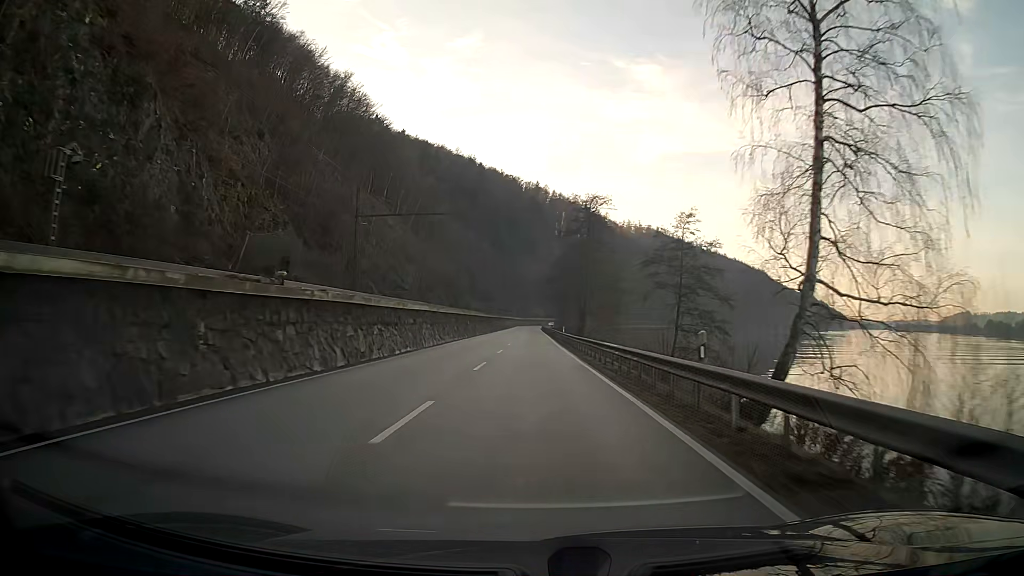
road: primary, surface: asphalt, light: Day
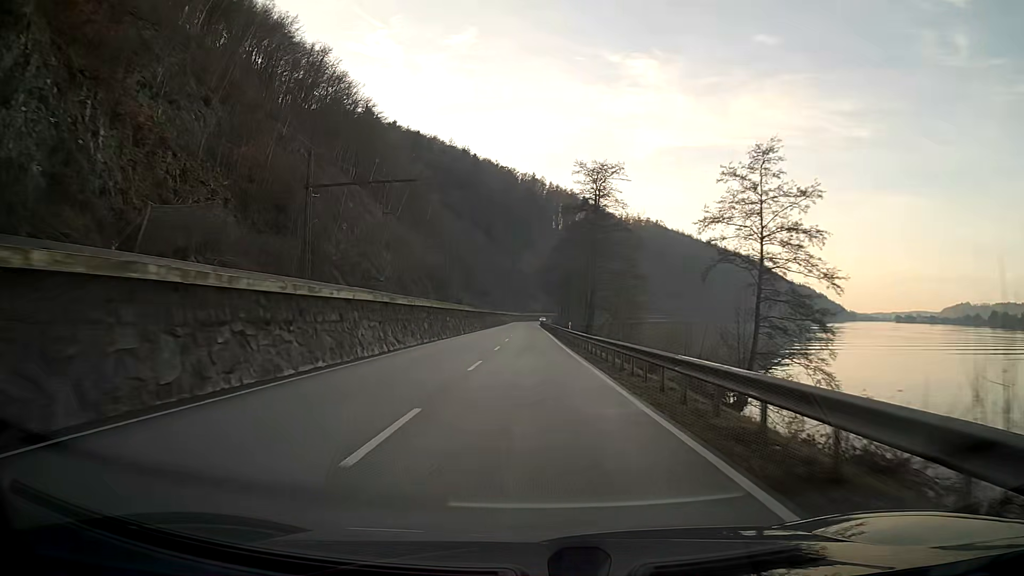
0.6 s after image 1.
(0.0, +13.4) m; 0°
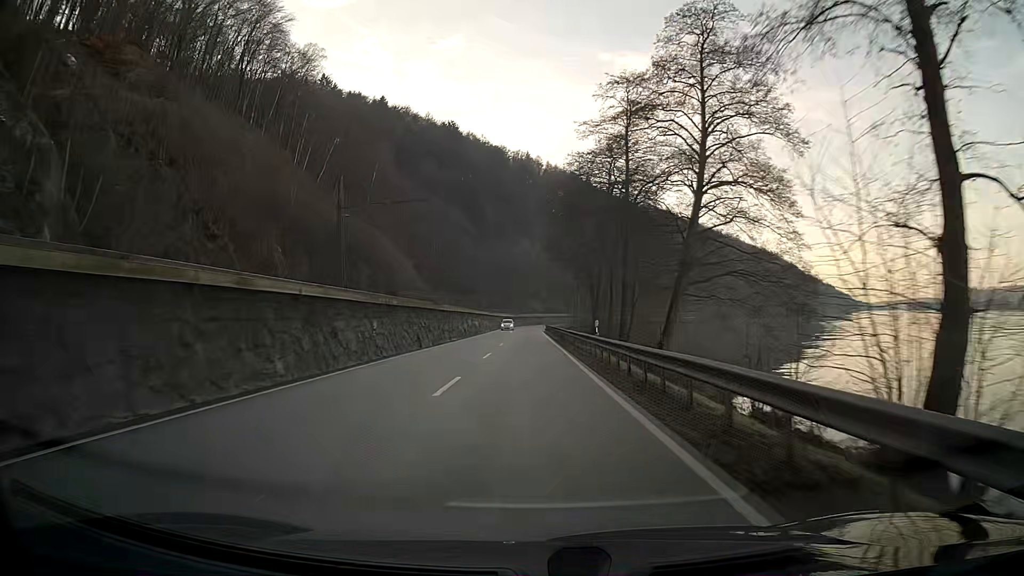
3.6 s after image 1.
(-0.1, +65.8) m; 0°
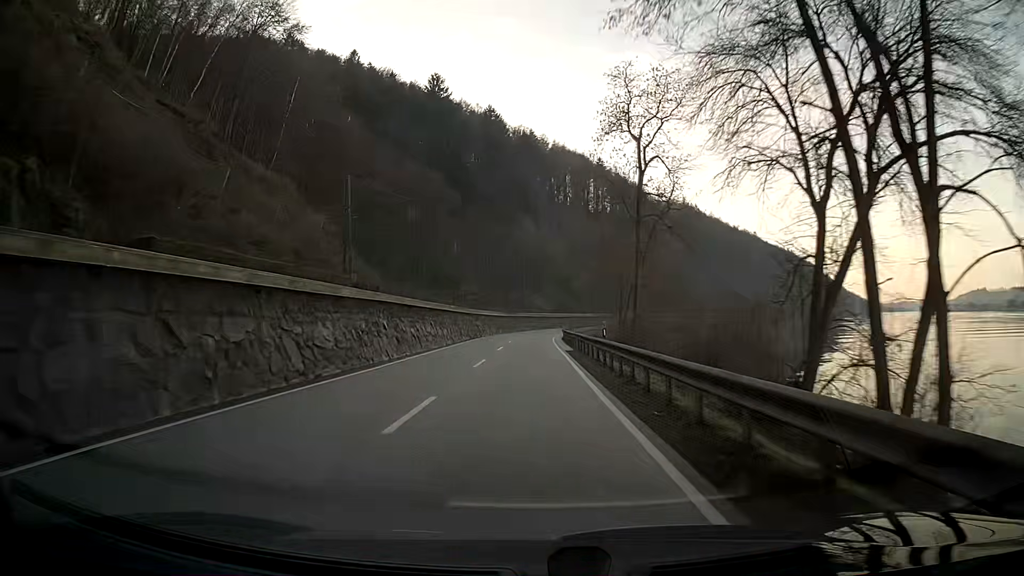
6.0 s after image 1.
(-0.2, +51.7) m; -1°
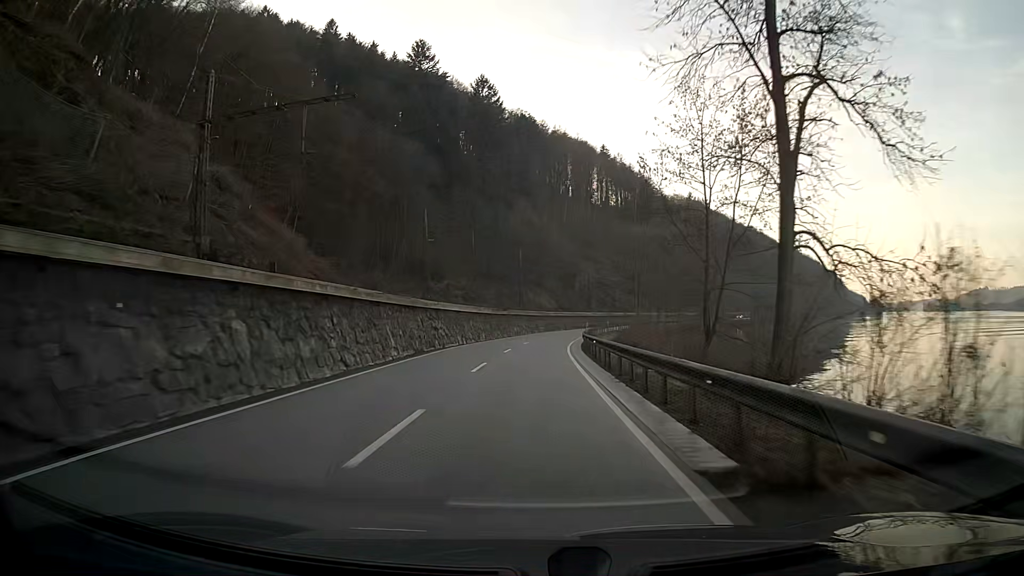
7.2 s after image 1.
(+0.1, +25.7) m; 0°
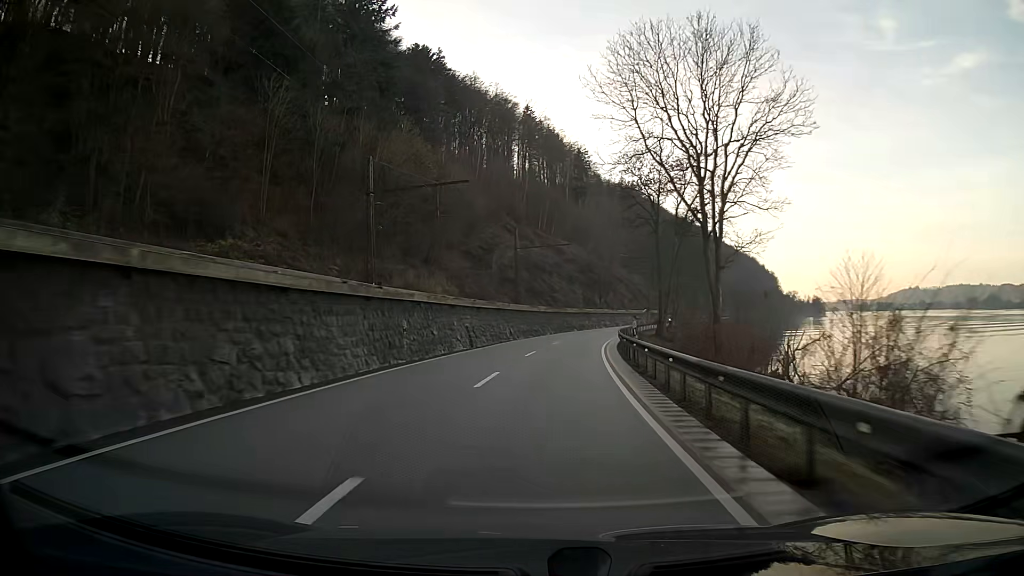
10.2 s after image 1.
(+3.7, +64.0) m; +8°
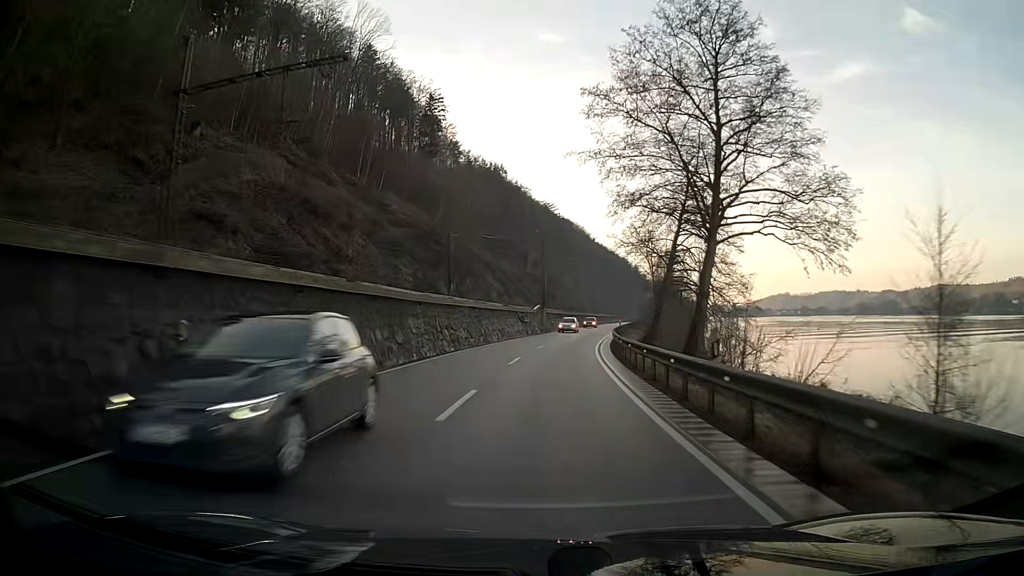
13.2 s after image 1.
(+7.0, +63.6) m; +13°
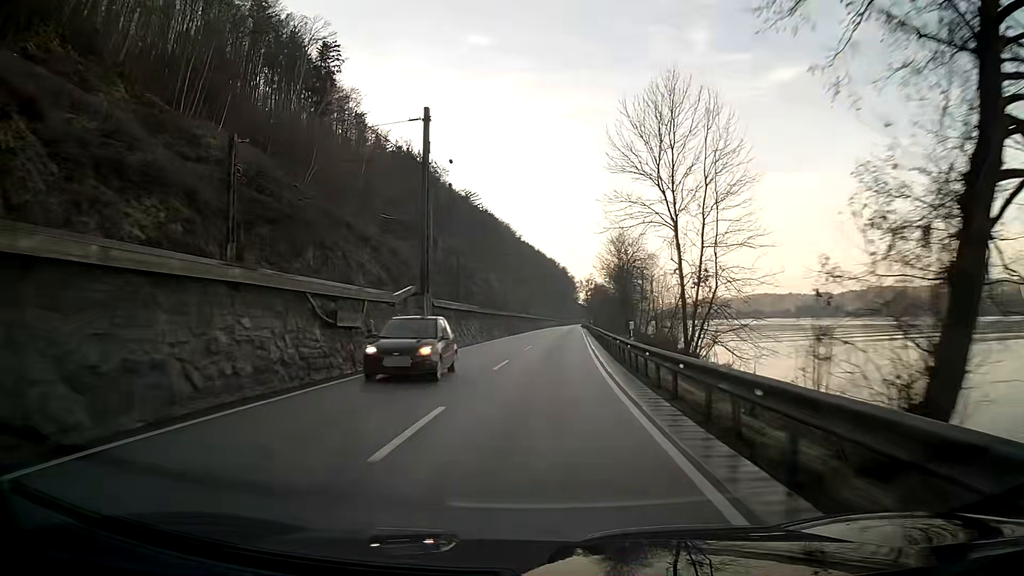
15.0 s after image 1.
(+2.0, +38.4) m; +6°
